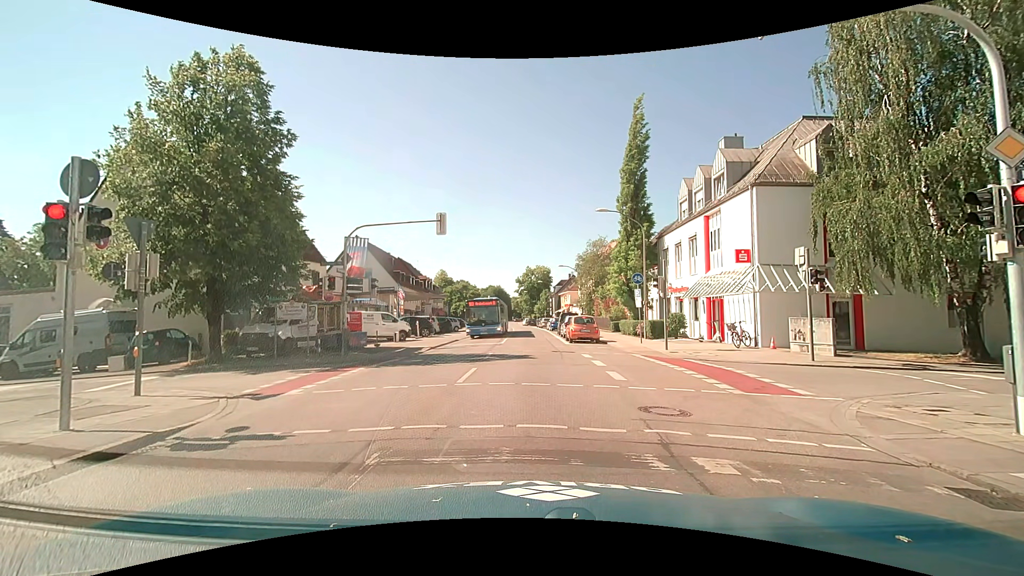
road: secondary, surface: asphalt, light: Day
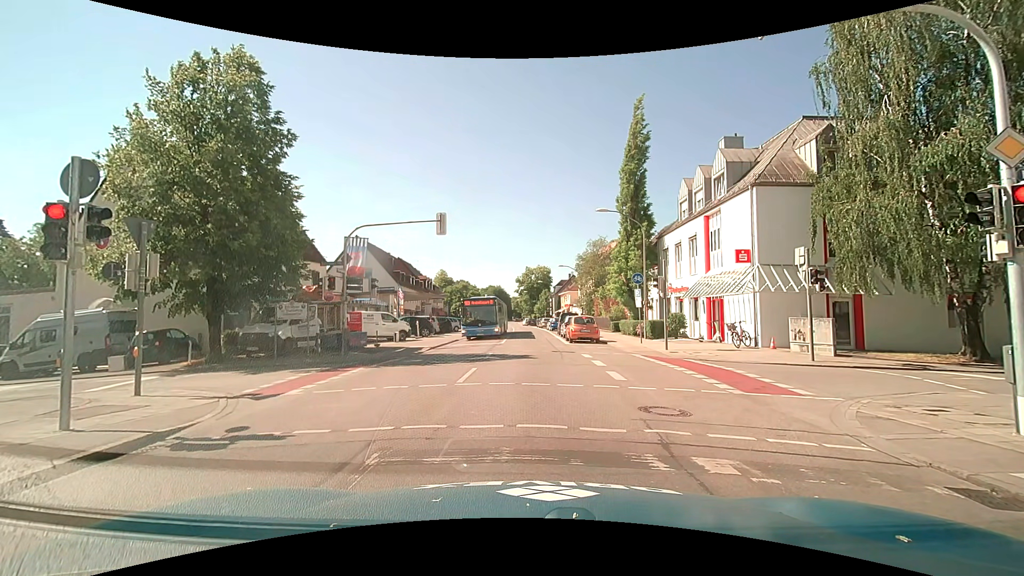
(0.0, 0.0) m; 0°
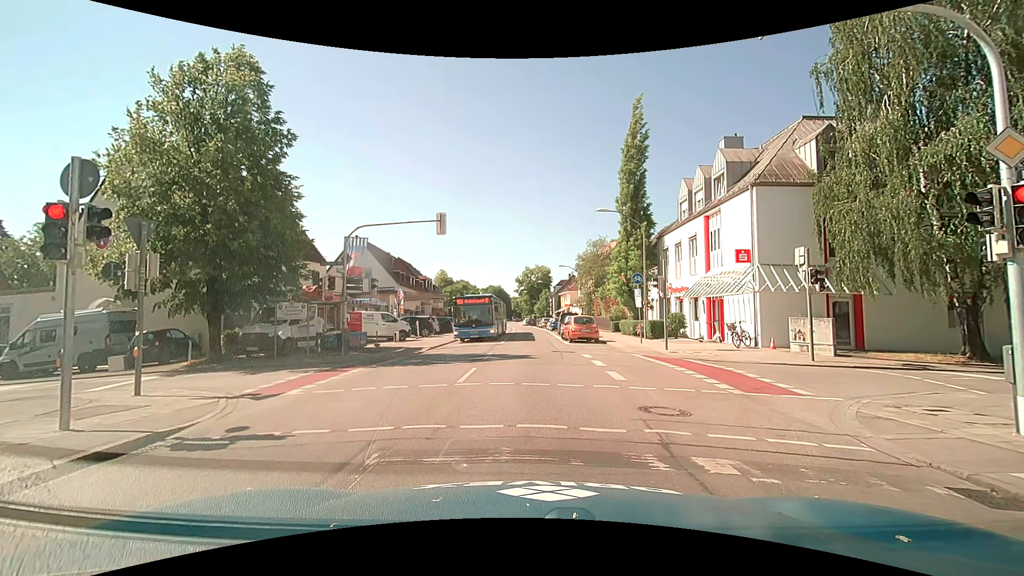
(0.0, 0.0) m; 0°
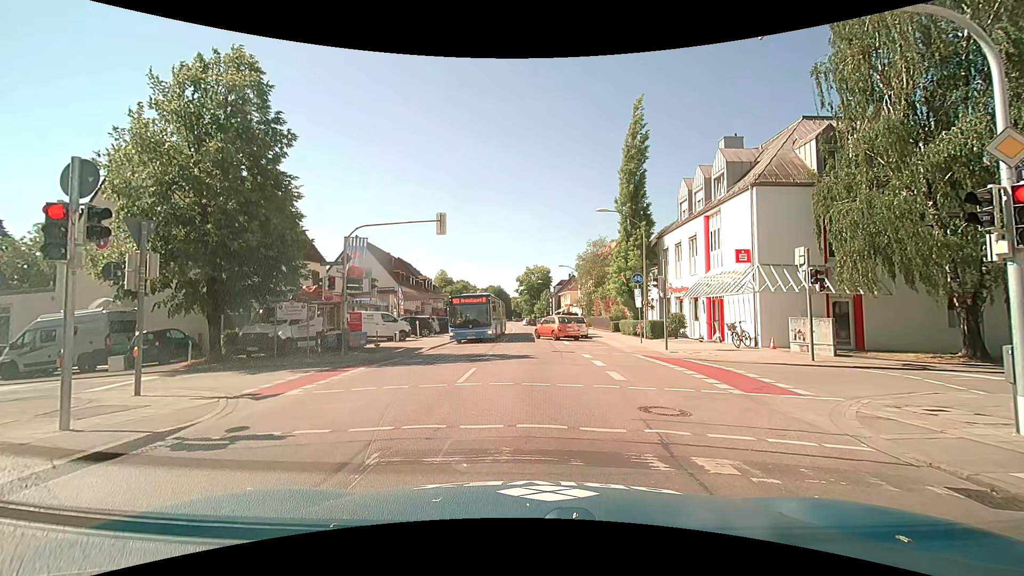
(0.0, 0.0) m; 0°
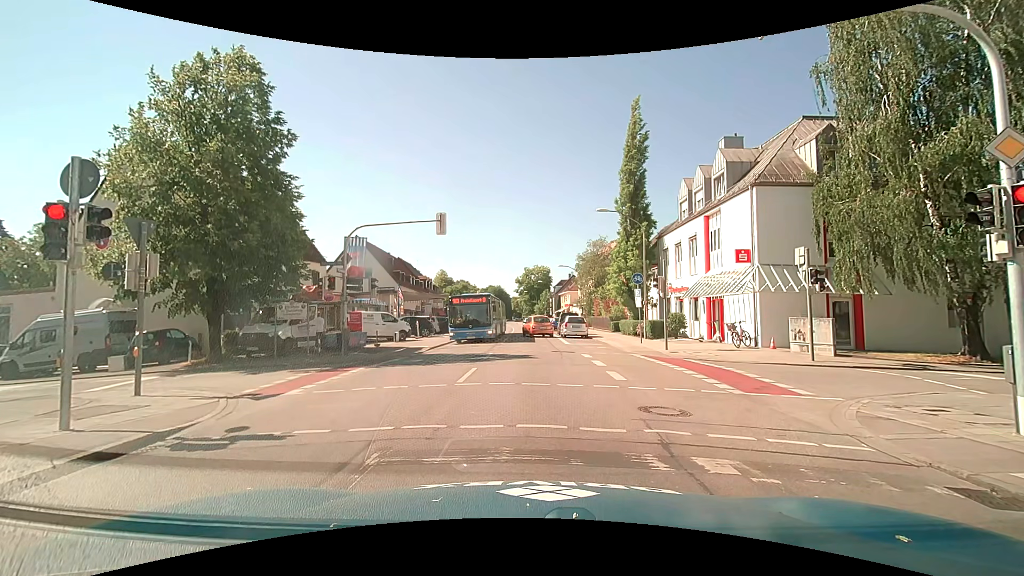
(0.0, 0.0) m; 0°
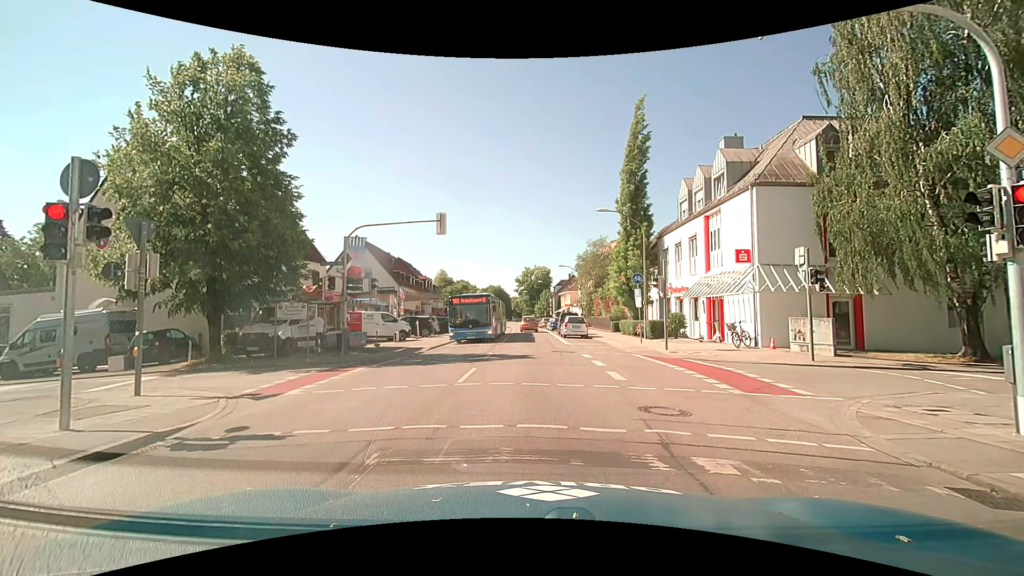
(0.0, 0.0) m; 0°
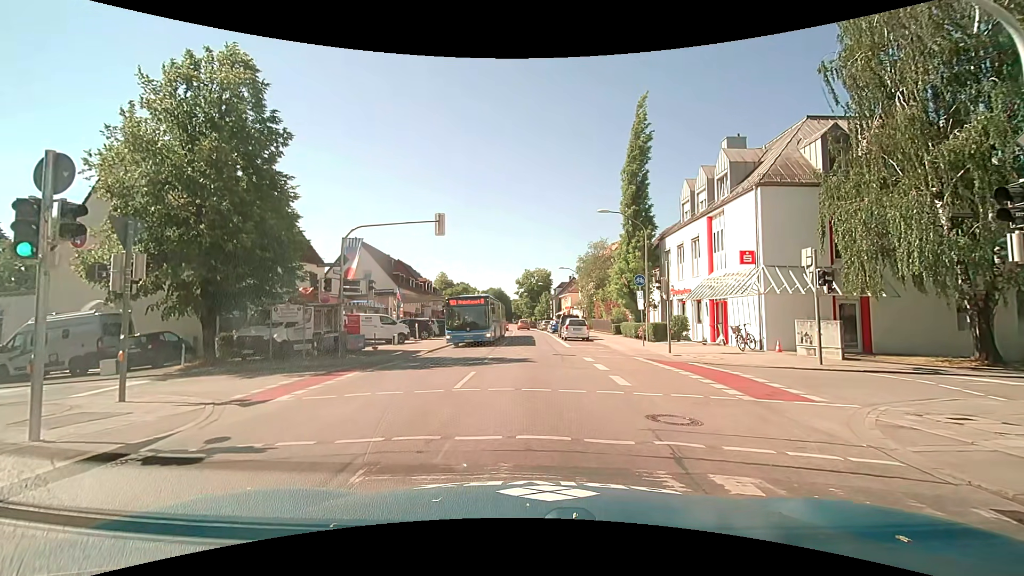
(0.0, +0.5) m; 0°
